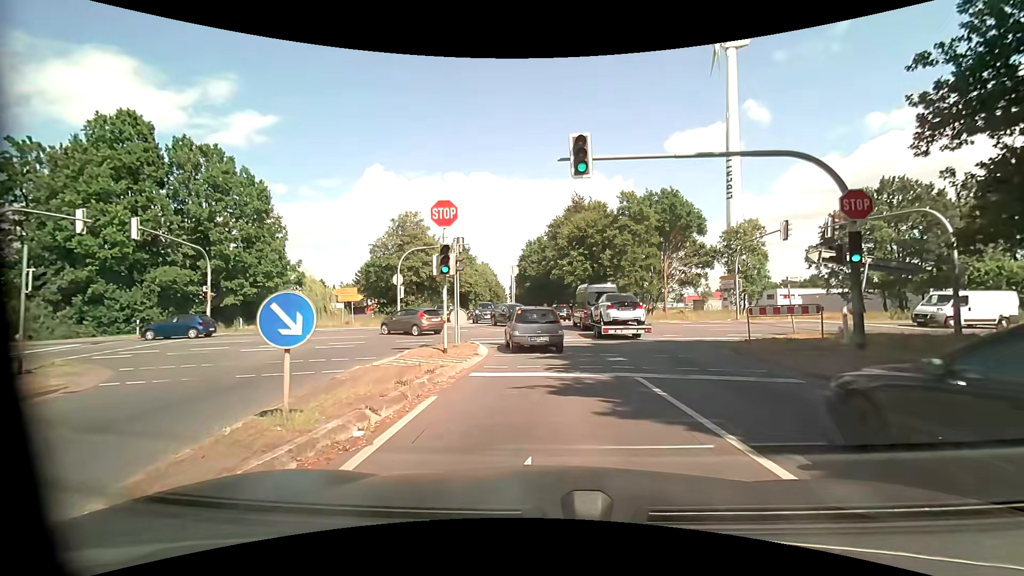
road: tertiary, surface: asphalt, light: Day
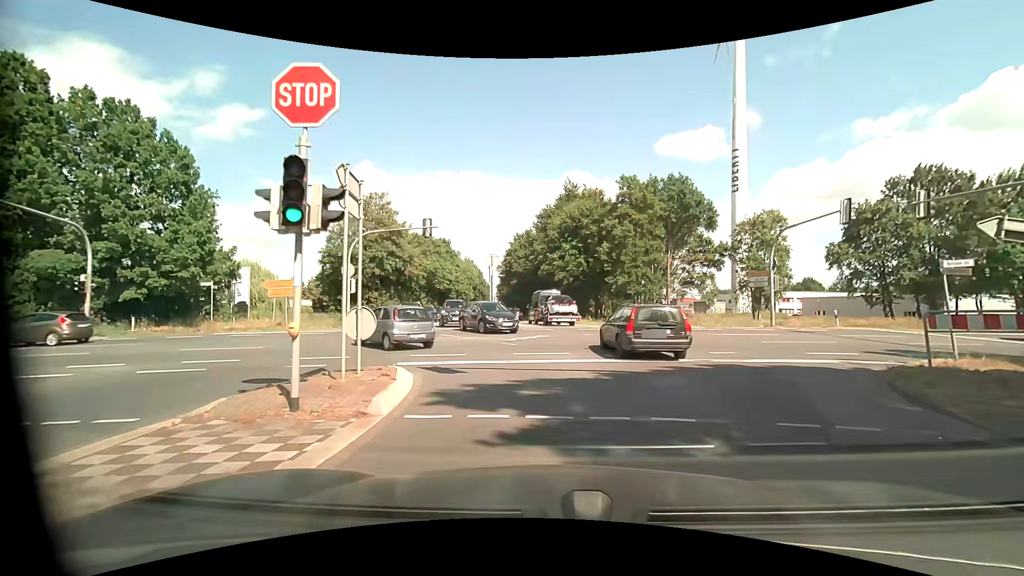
(0.0, +8.6) m; +1°
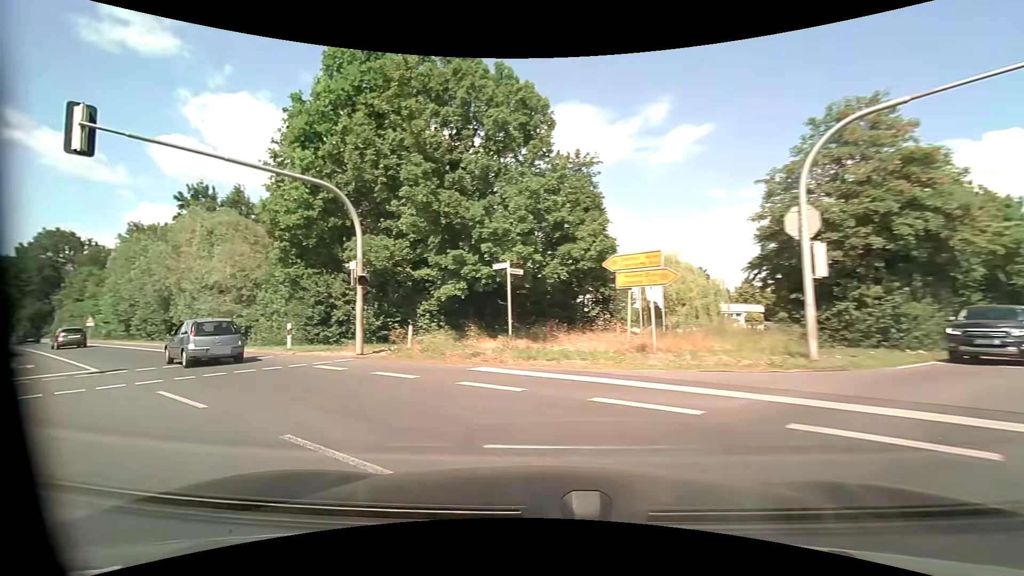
(-6.1, +19.9) m; -50°
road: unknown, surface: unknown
(-3, +9) (-10, +16) (-18, +22) (-26, +29) (-34, +35) (-42, +41) (-50, +47) (-58, +53) (-66, +59) (-74, +64) m
